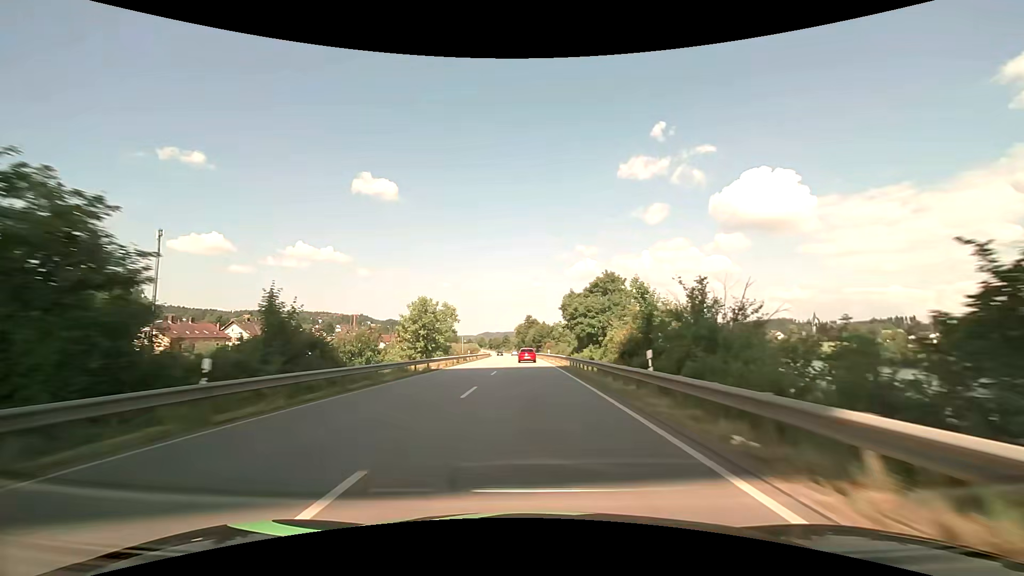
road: primary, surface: asphalt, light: Day
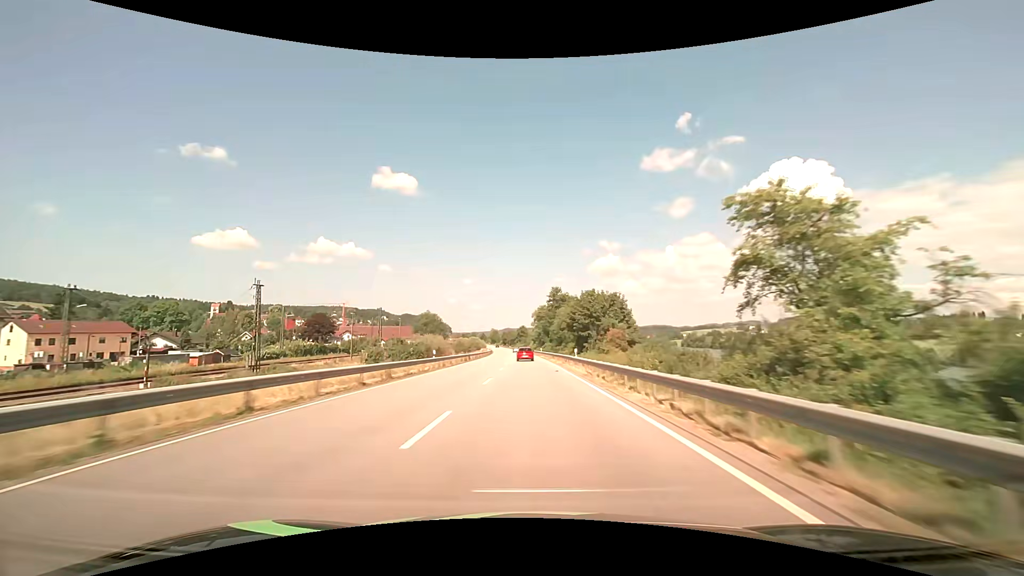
(-1.8, +79.4) m; -2°
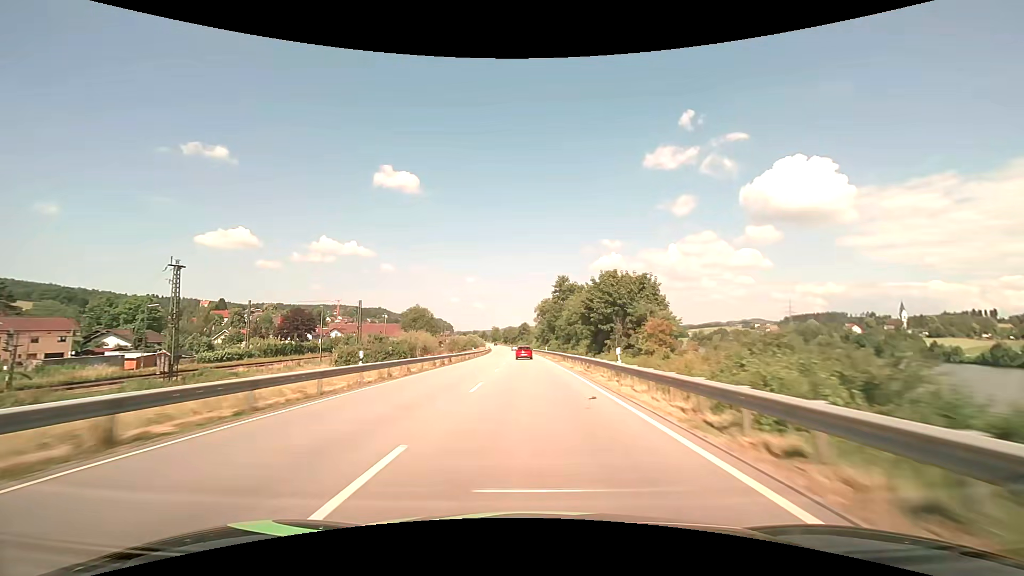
(-0.1, +15.9) m; 0°
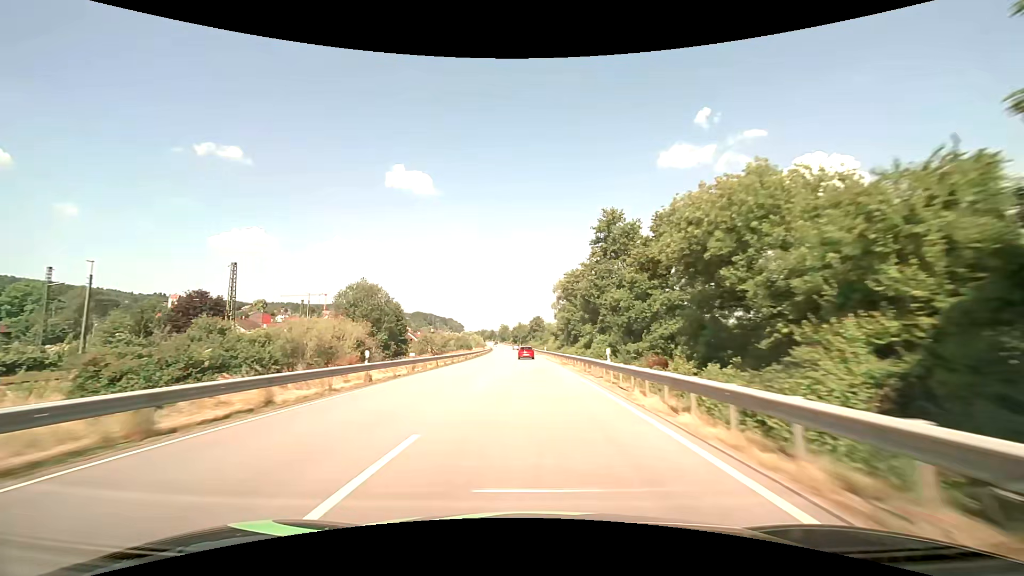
(-0.5, +47.6) m; -1°
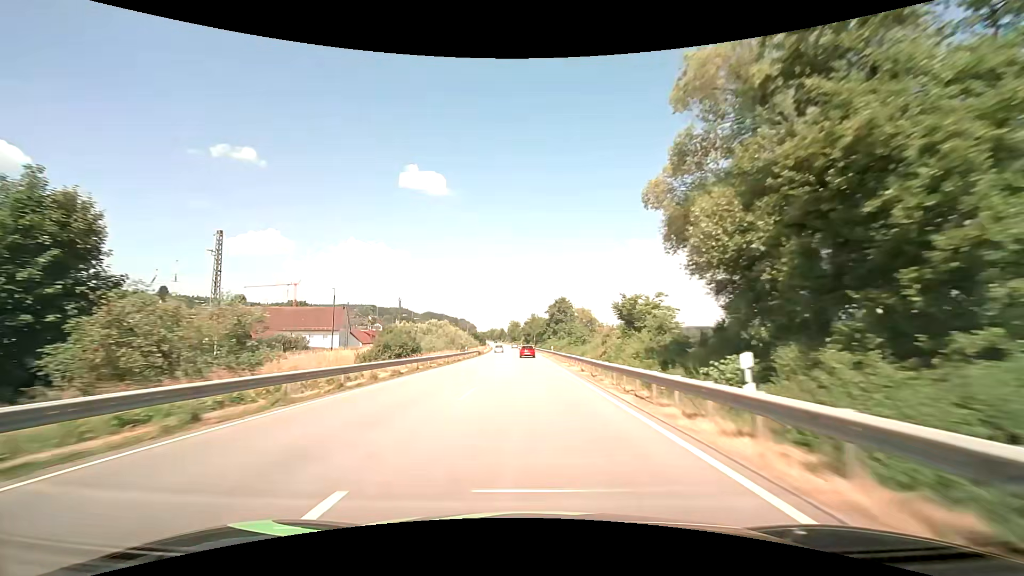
(-1.0, +63.3) m; -1°
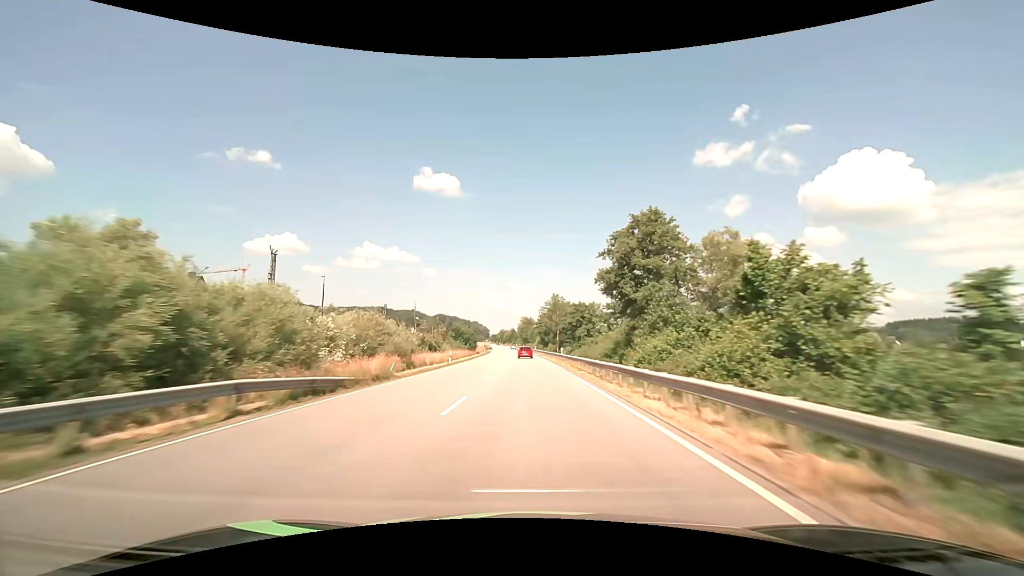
(-1.6, +63.1) m; -2°
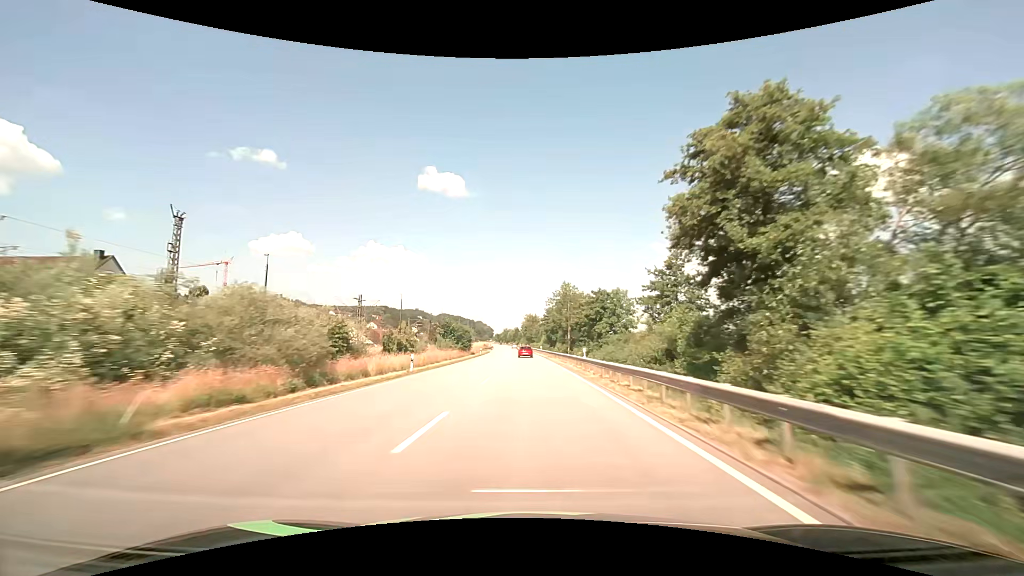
(-0.1, +15.8) m; -1°
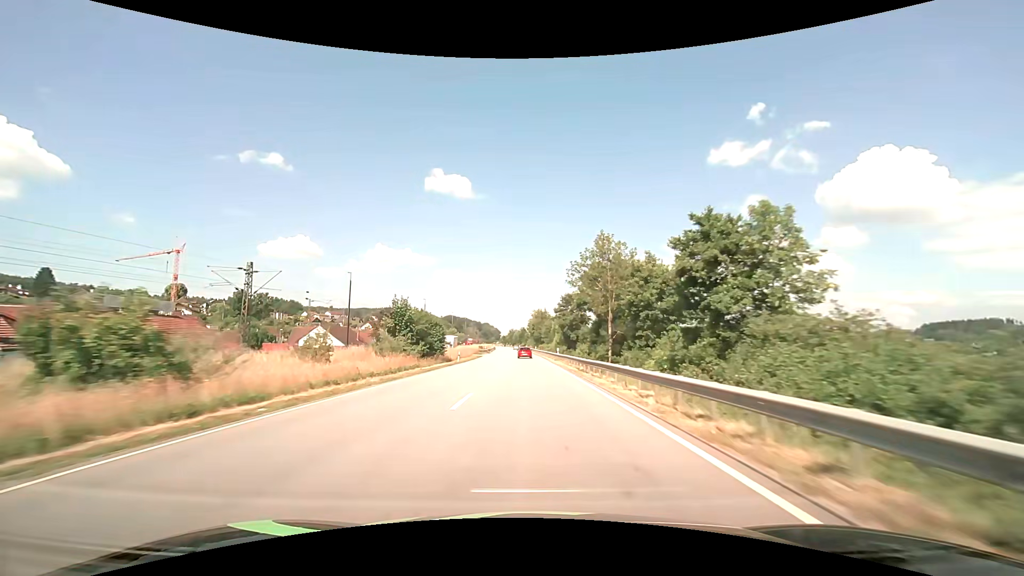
(-0.2, +31.5) m; -1°
(0, +10) (0, +20) (0, +30) (0, +40) (-1, +50) (-1, +60) (-1, +70) (-2, +80) (-2, +90) (-2, +100) m
